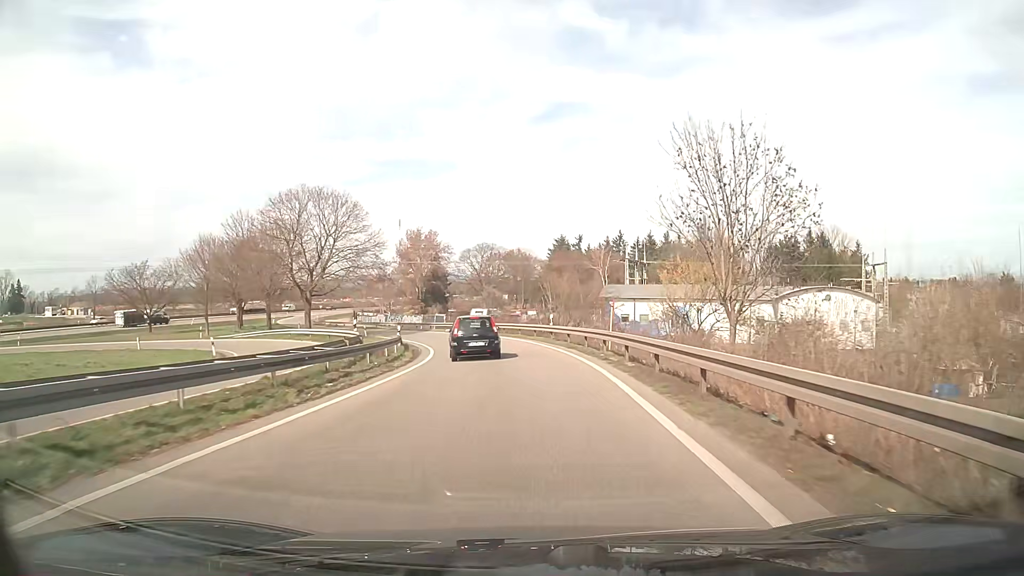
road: trunk_link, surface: asphalt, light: Day
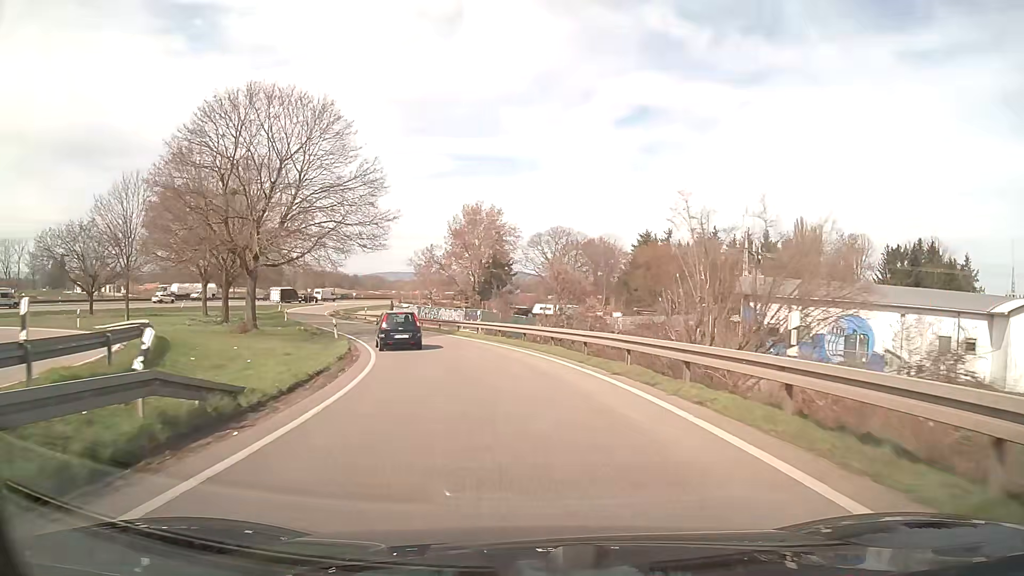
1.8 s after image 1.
(-0.9, +26.8) m; -5°
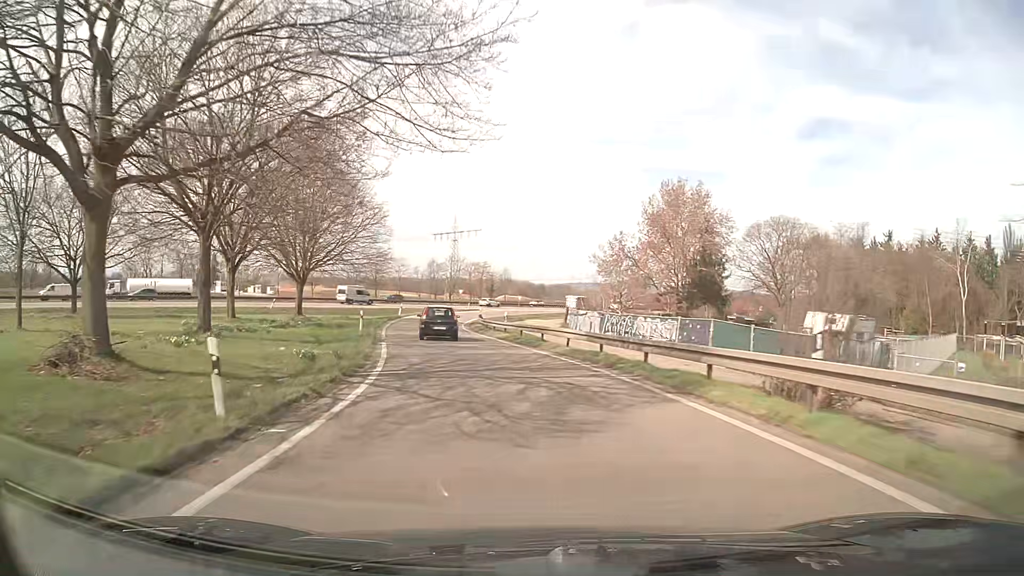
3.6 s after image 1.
(-3.7, +26.7) m; -16°
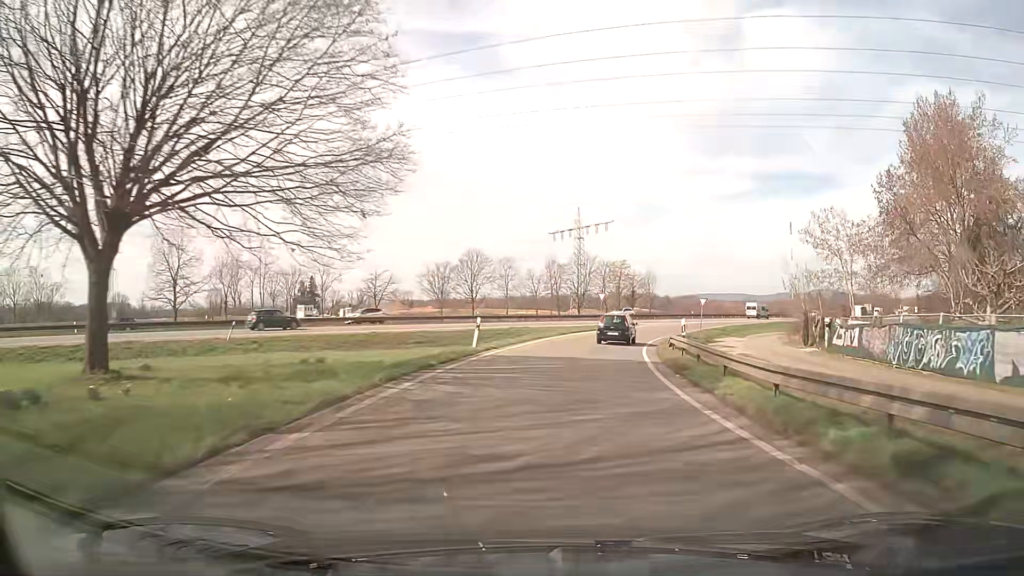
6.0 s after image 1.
(-5.5, +36.7) m; -11°
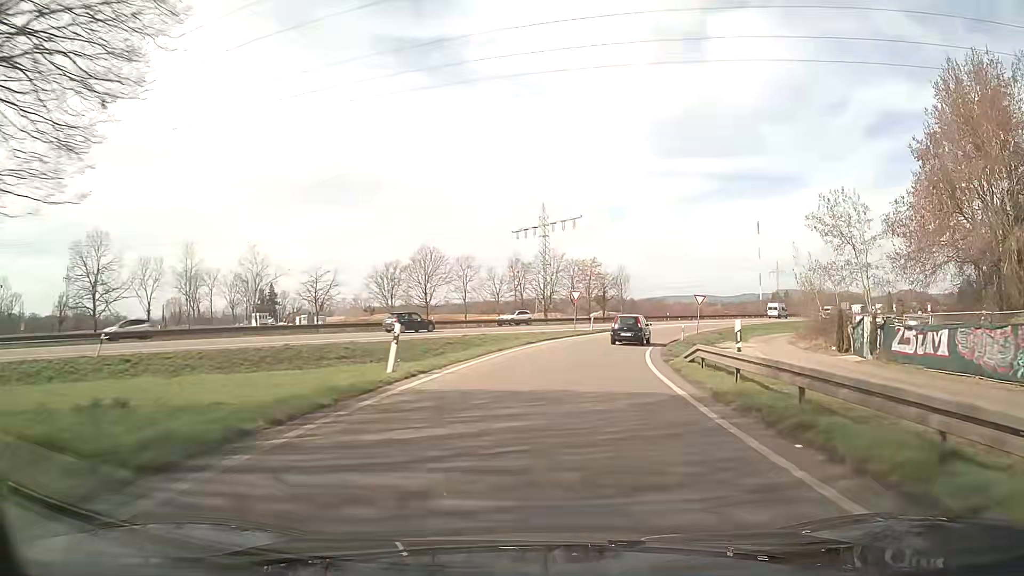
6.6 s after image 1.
(+0.2, +9.5) m; +3°
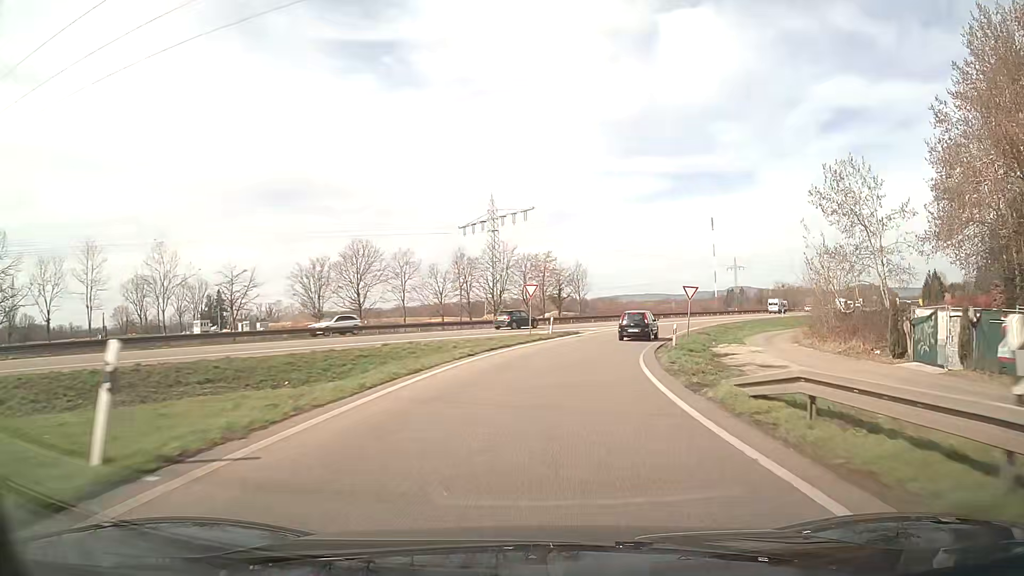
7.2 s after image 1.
(+0.3, +9.6) m; +3°
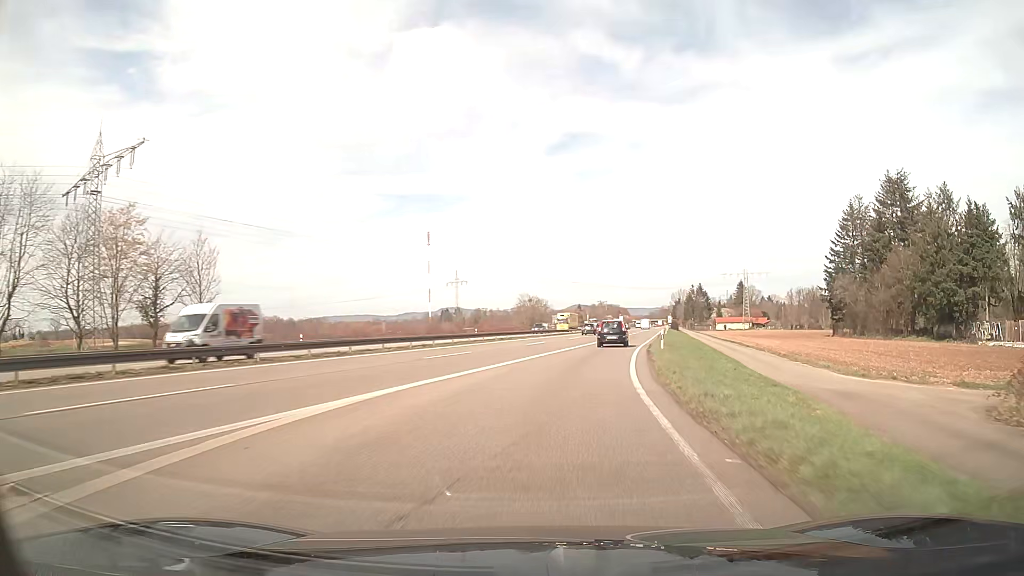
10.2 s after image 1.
(+10.0, +48.4) m; +25°
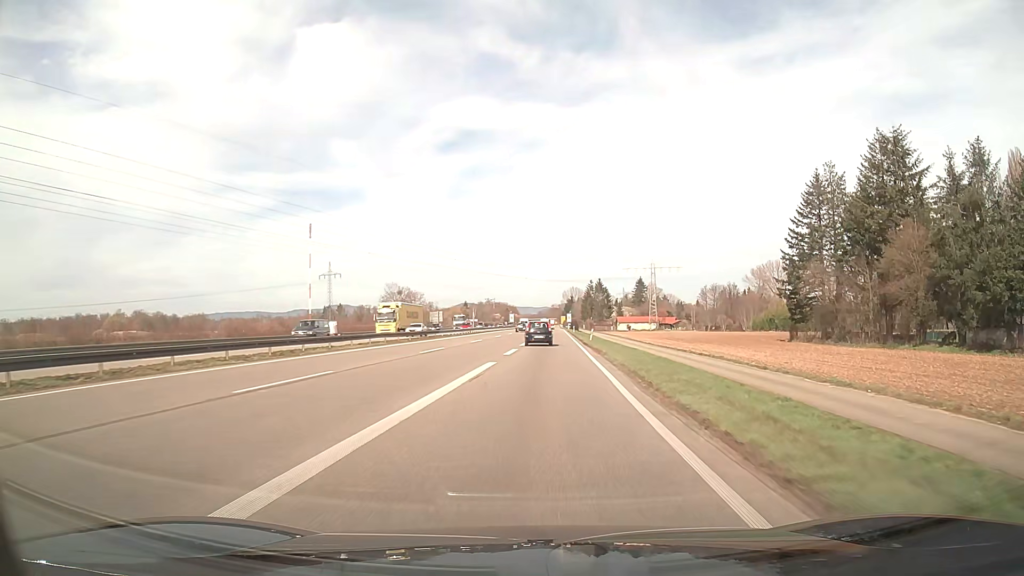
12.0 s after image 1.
(+3.2, +31.3) m; +9°
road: trunk
(0, +10) (0, +20) (+1, +30) (+1, +40) (+2, +50) (+2, +60) (+2, +70) (+3, +80) (+3, +90) (+3, +100) m
